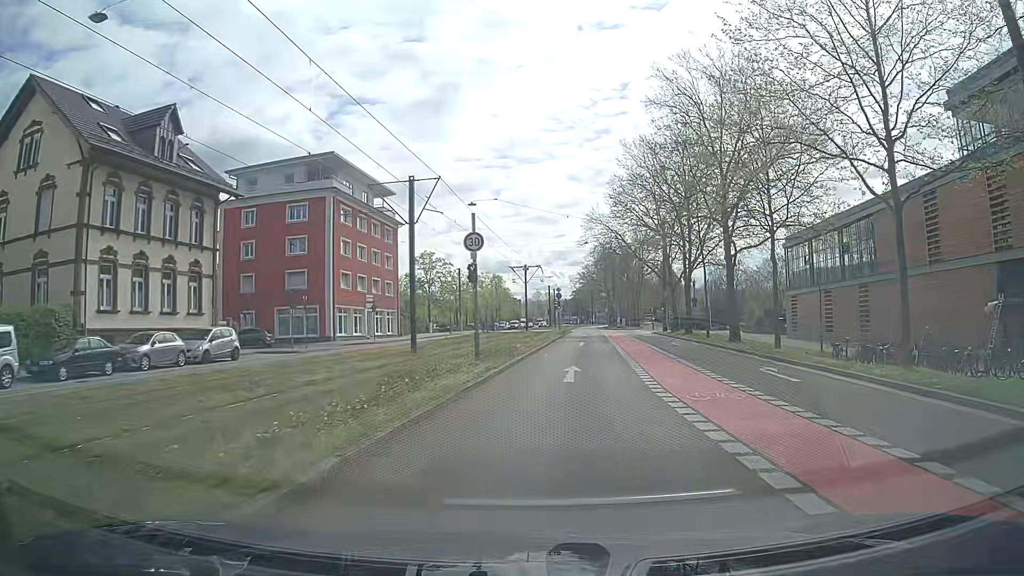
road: secondary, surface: asphalt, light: Day
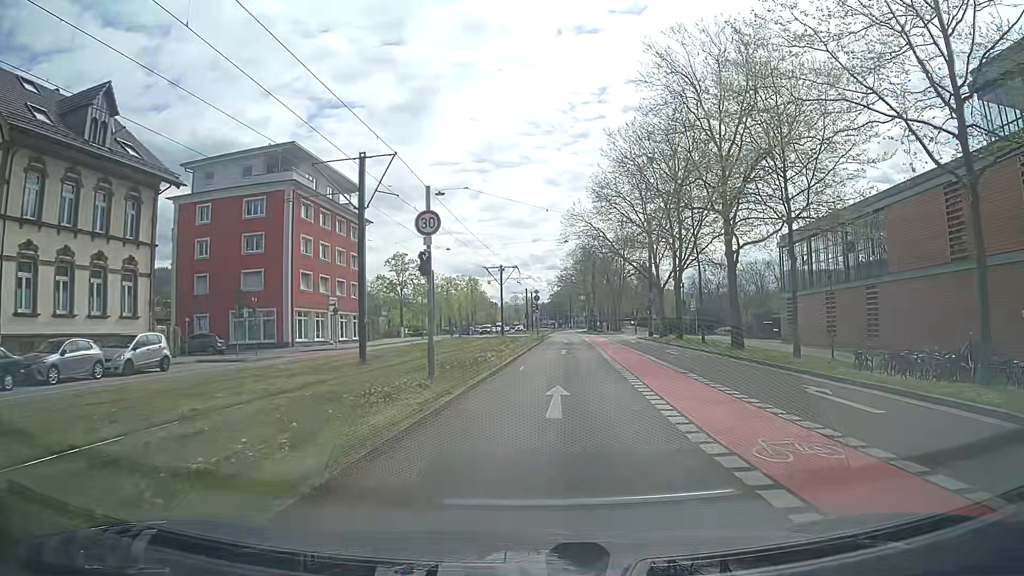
(0.0, +4.7) m; +1°
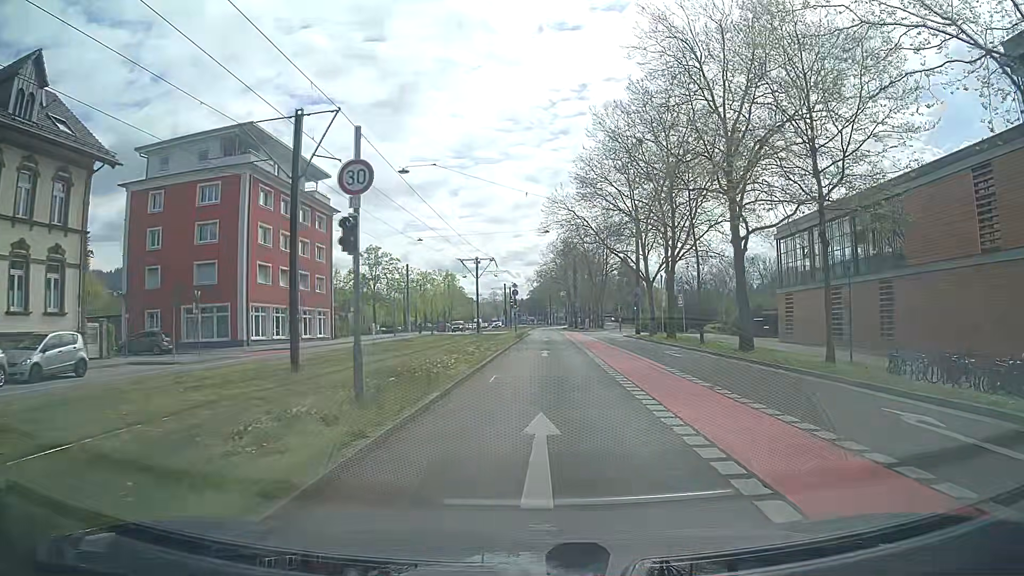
(0.0, +4.7) m; +1°
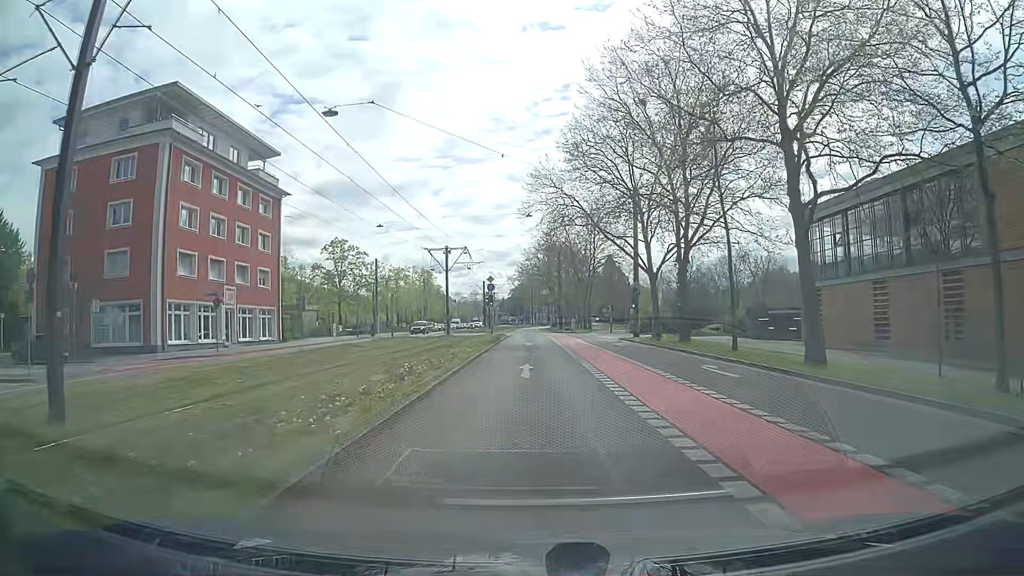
(+0.2, +9.3) m; +2°
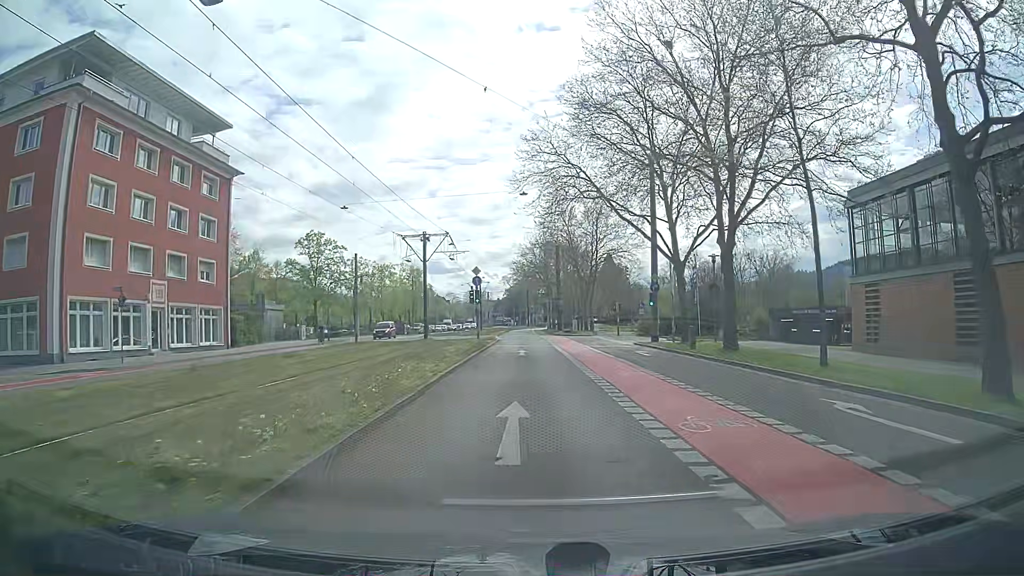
(0.0, +9.2) m; 0°
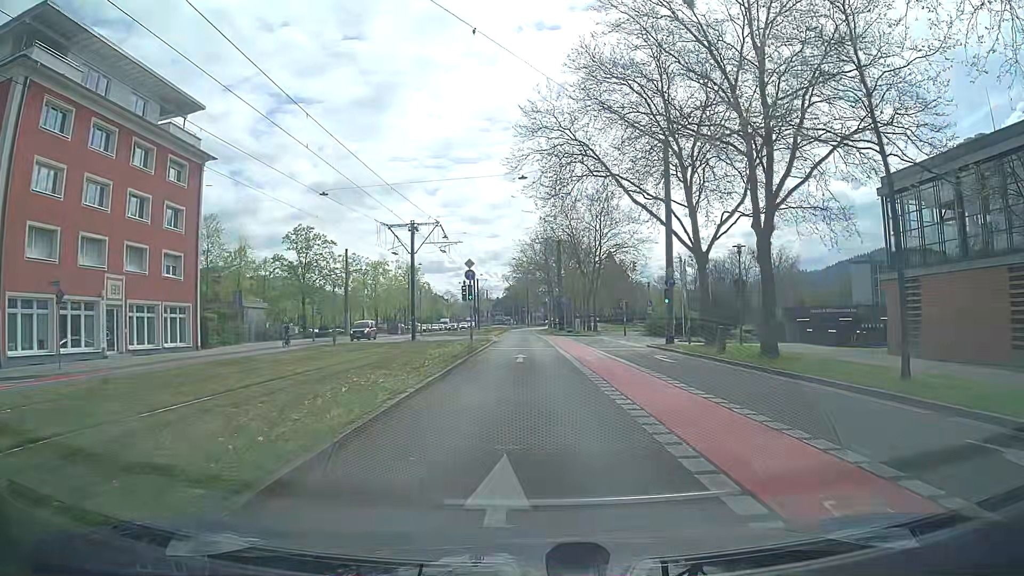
(0.0, +4.6) m; +1°
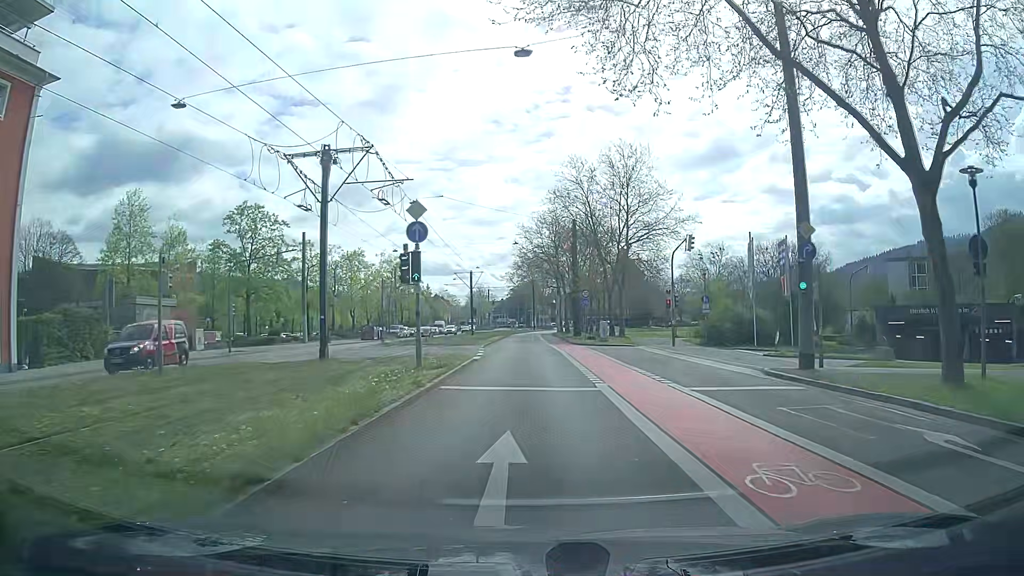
(-0.1, +18.3) m; -1°
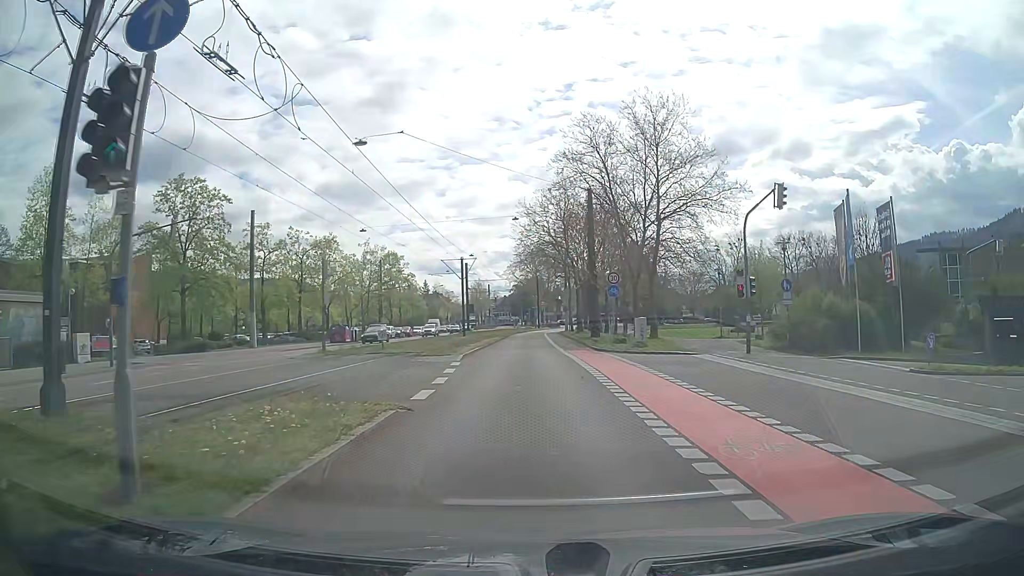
(0.0, +13.7) m; 0°
(0, +10) (0, +20) (0, +30) (0, +40) (0, +50) (0, +60) (+1, +70) (+1, +80) (+2, +90) (+2, +100) m
